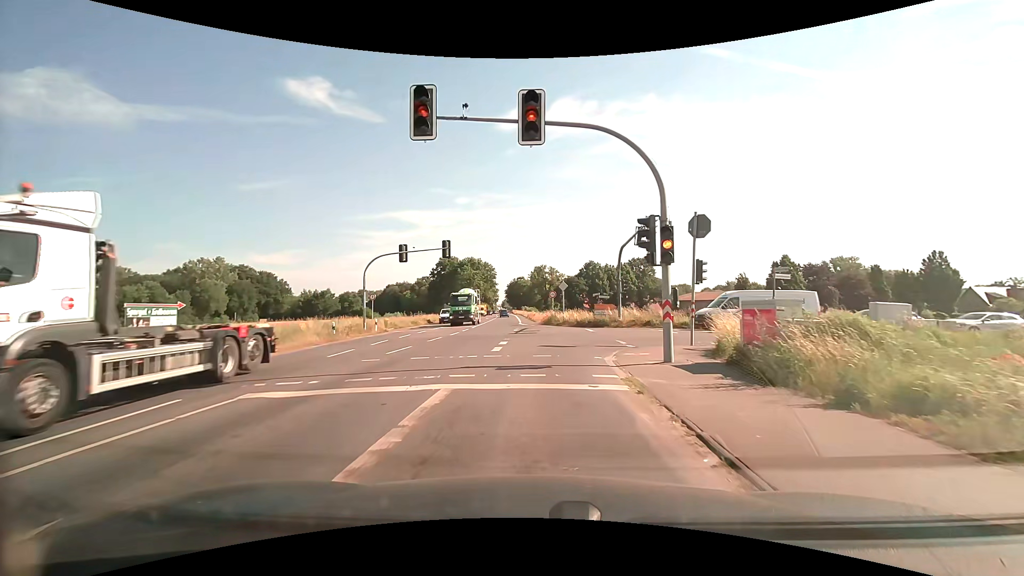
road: secondary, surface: asphalt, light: Day
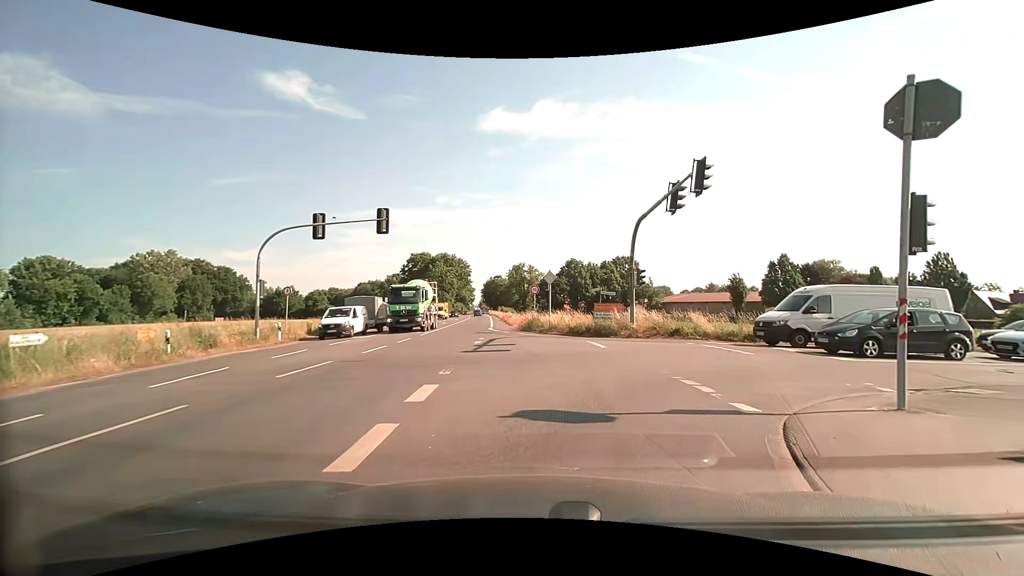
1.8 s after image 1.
(+0.1, +11.6) m; +2°
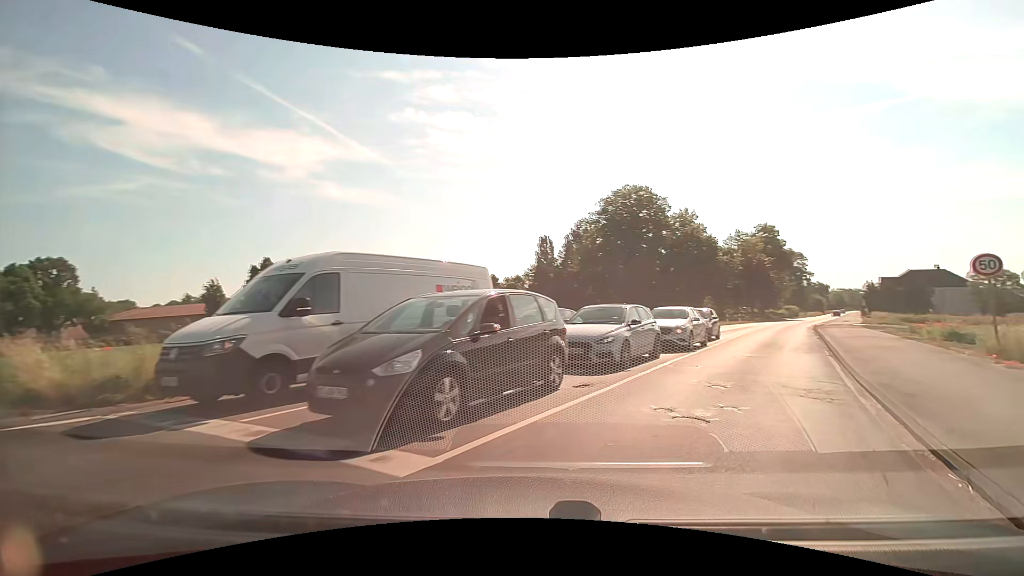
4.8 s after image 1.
(+4.8, +13.2) m; +53°
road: tertiary
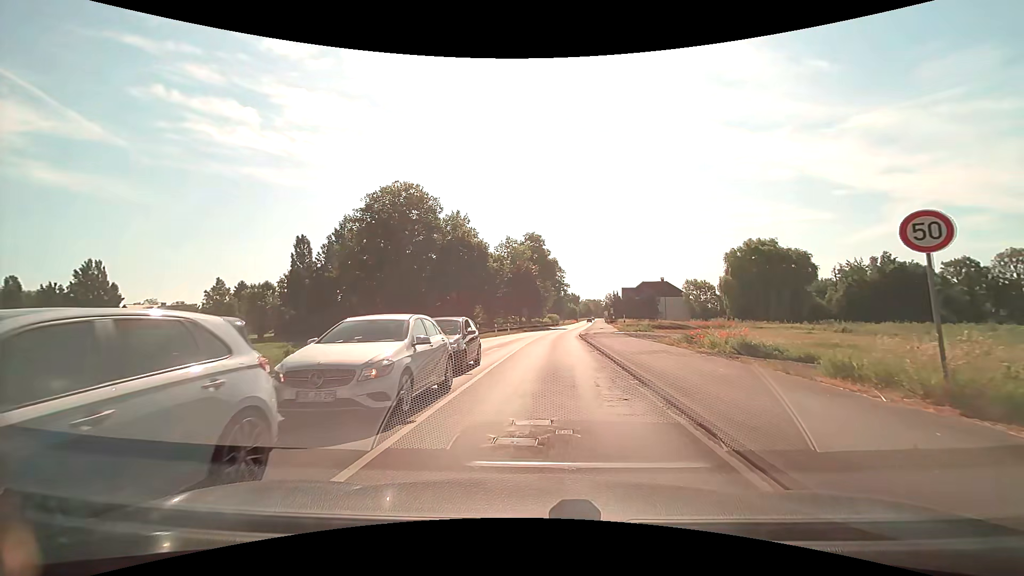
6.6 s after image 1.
(+3.1, +9.6) m; +26°
(0, +10) (+1, +20) (+1, +30) (+2, +40) (+3, +50) (+4, +60) (+5, +70) (+6, +80) (+8, +90) (+9, +100) m
